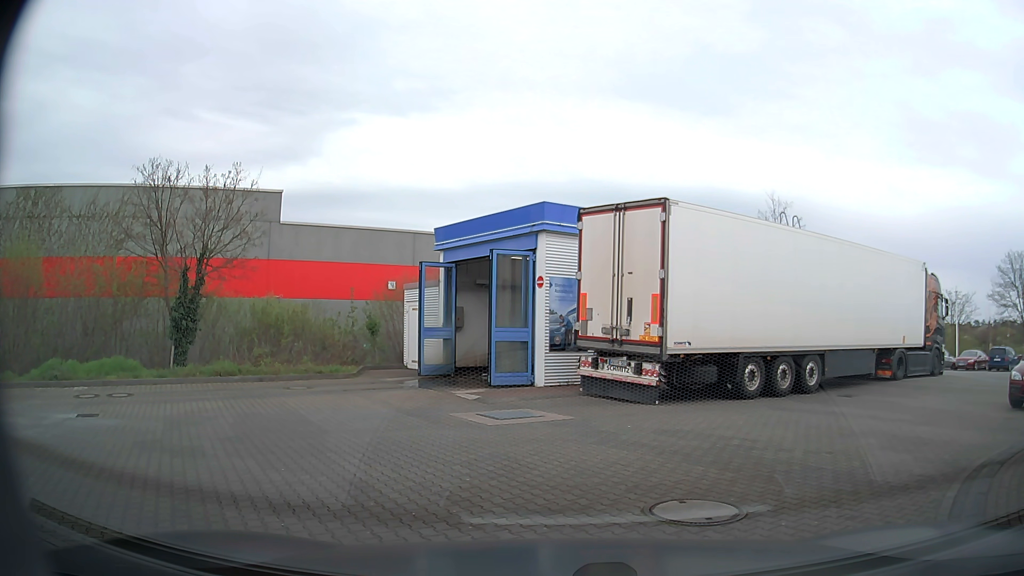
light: Day
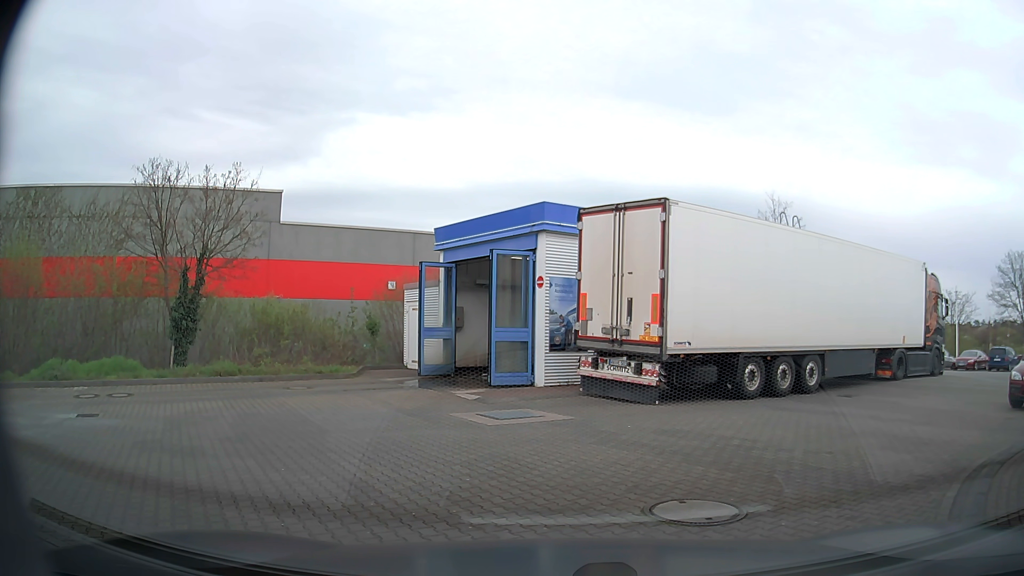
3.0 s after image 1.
(0.0, 0.0) m; 0°
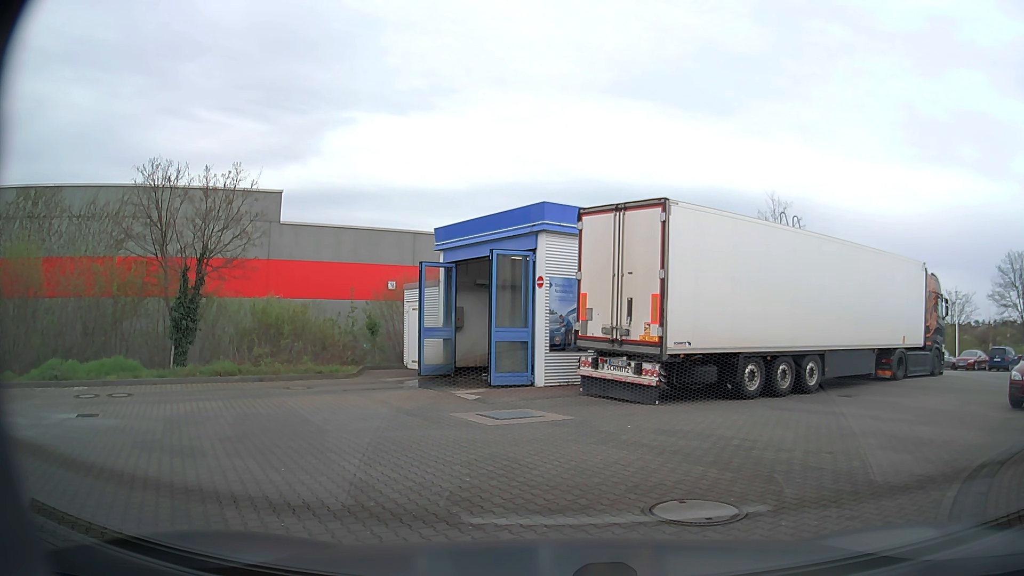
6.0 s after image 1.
(0.0, 0.0) m; 0°
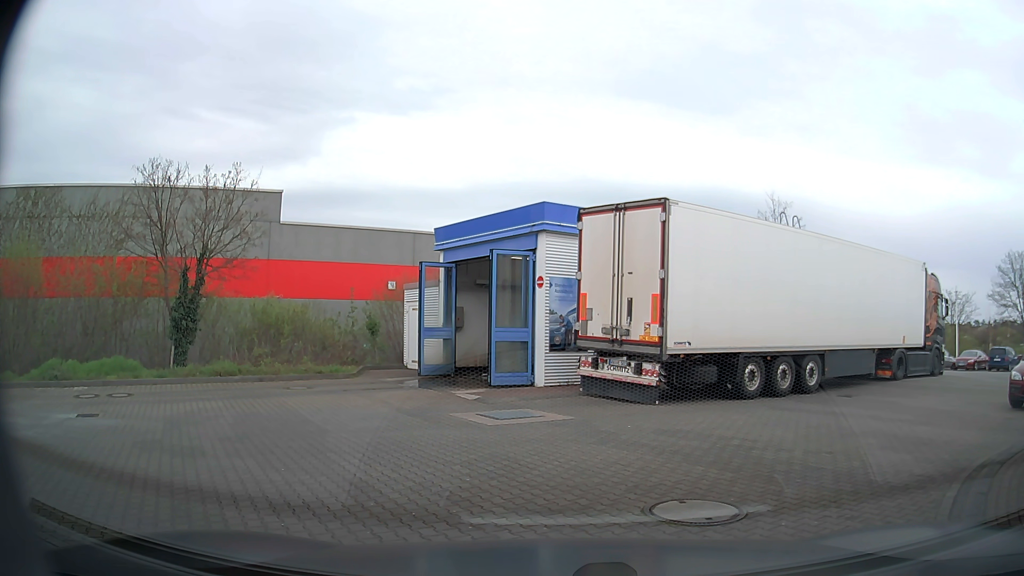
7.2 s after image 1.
(0.0, 0.0) m; 0°
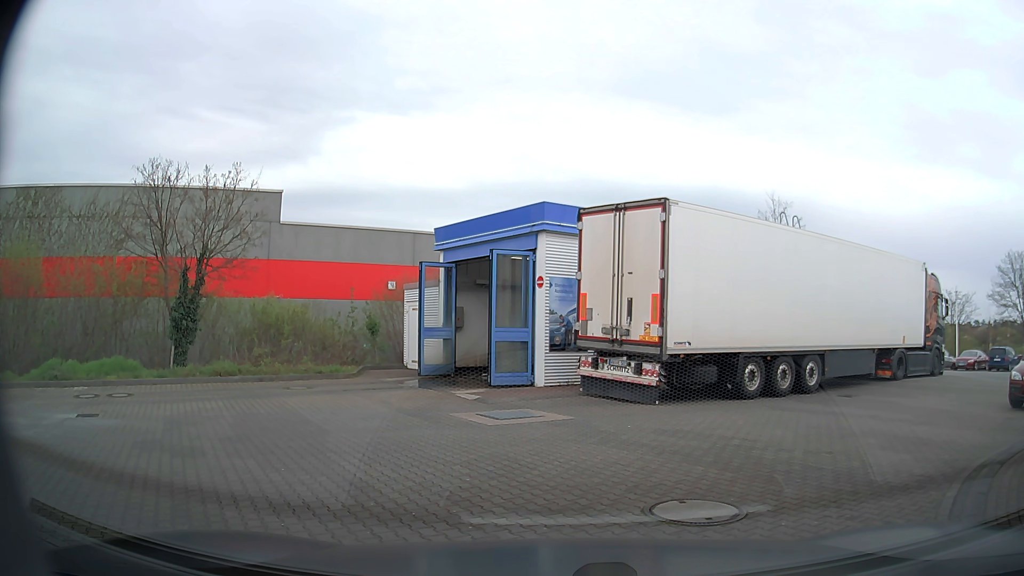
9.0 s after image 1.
(0.0, 0.0) m; 0°
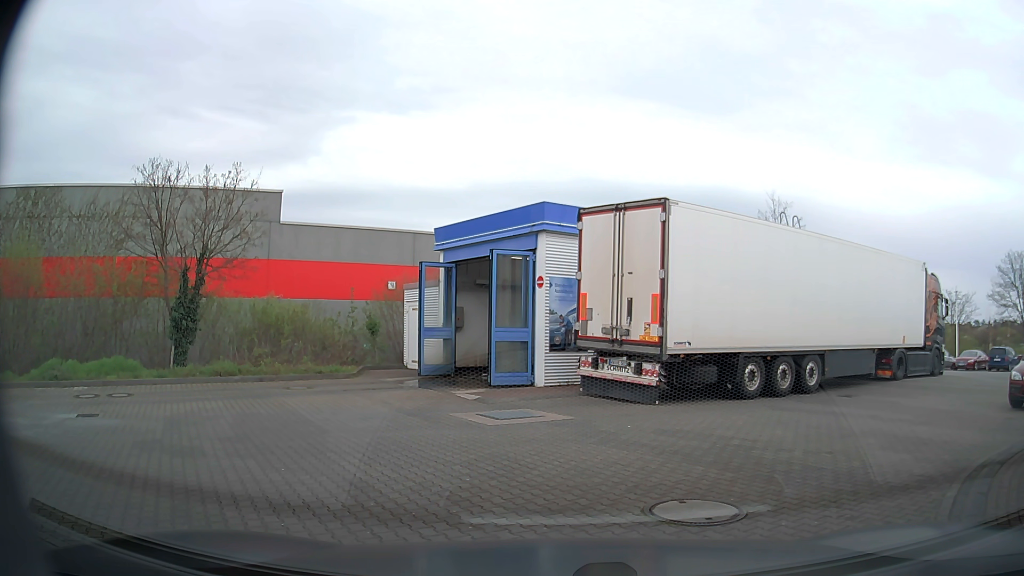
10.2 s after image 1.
(0.0, 0.0) m; 0°
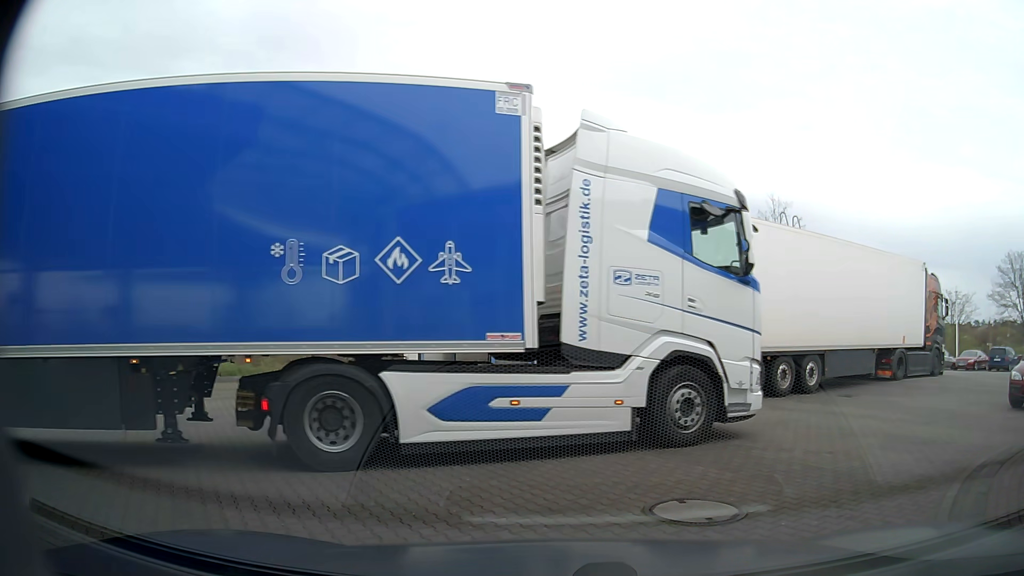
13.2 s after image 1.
(0.0, 0.0) m; 0°
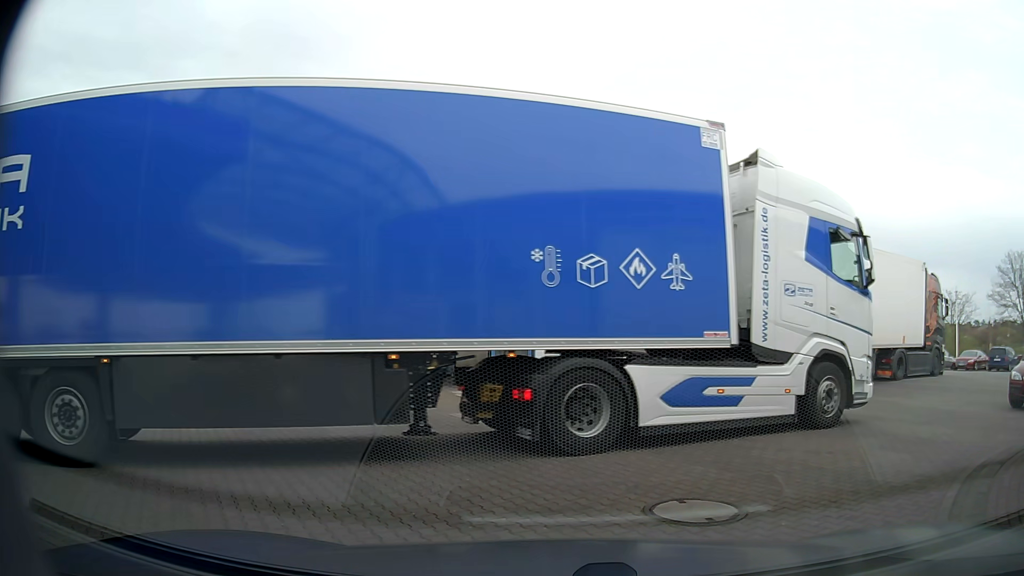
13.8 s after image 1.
(0.0, 0.0) m; 0°
